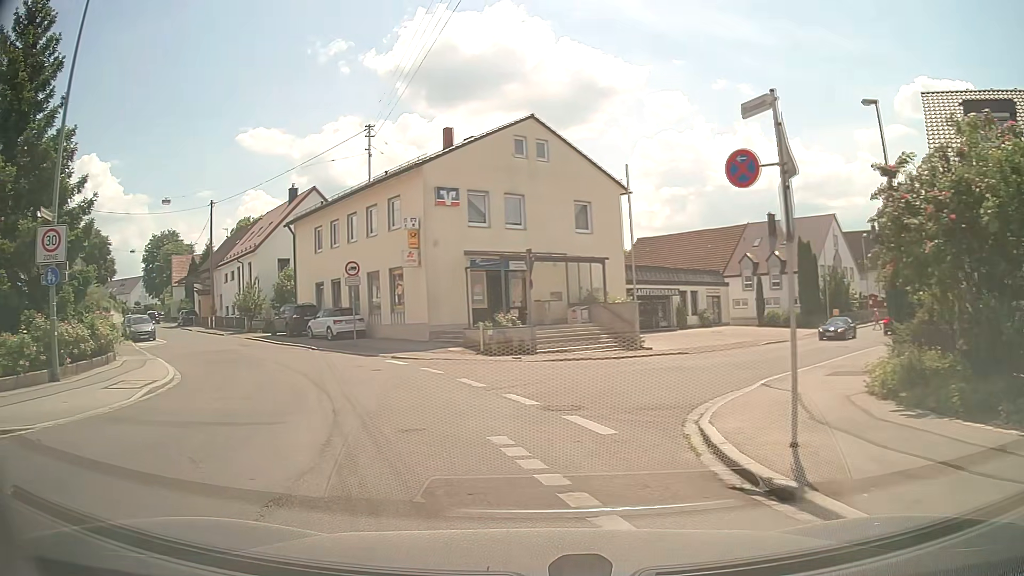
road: residential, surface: asphalt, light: Day
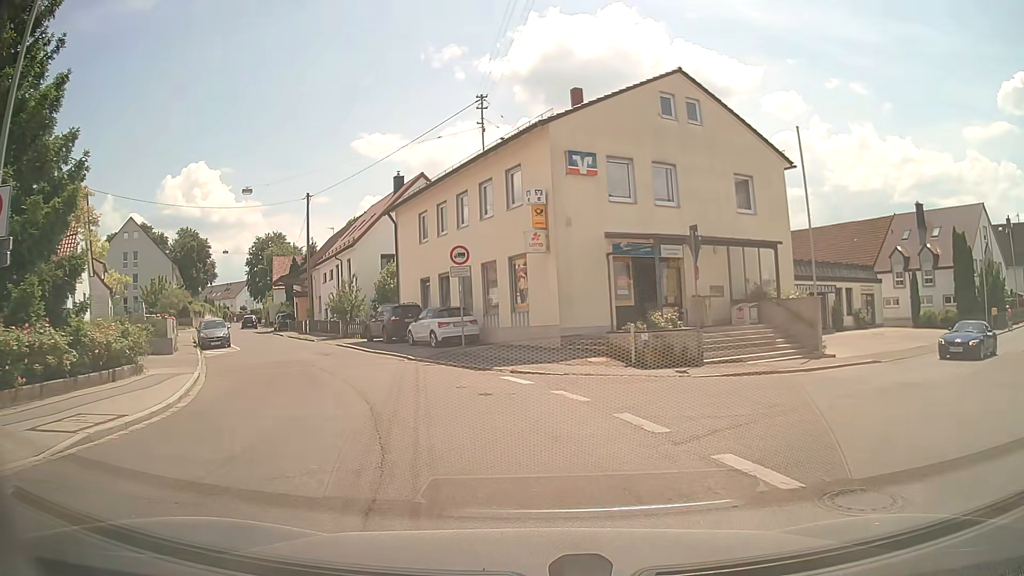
(-0.8, +6.0) m; -10°
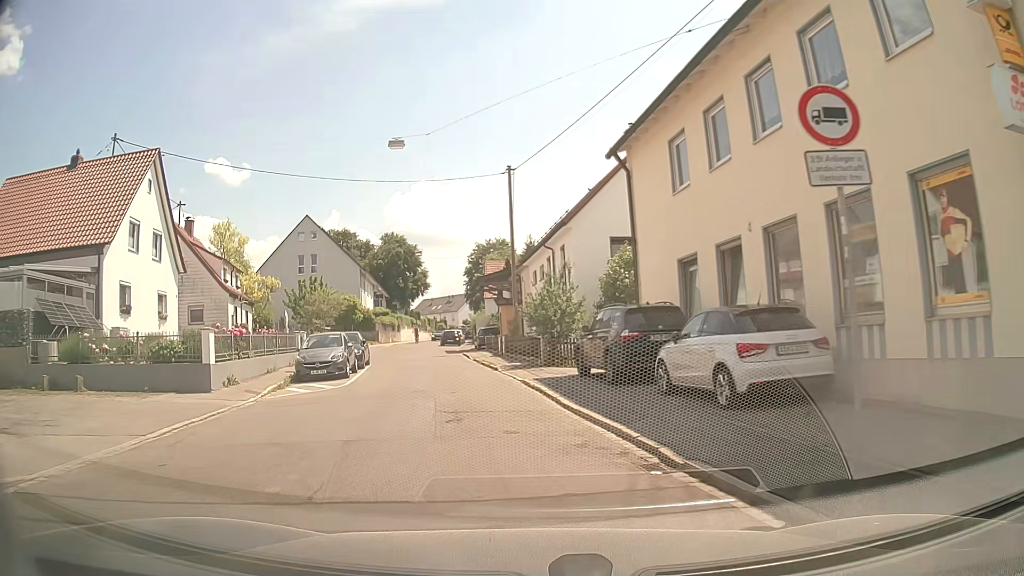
(-2.3, +14.5) m; -22°
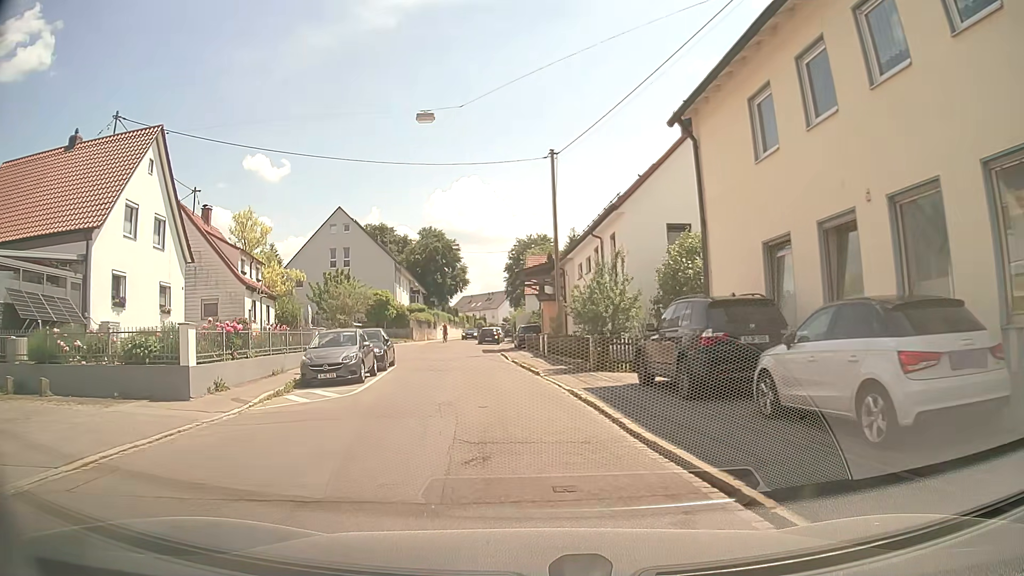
(-0.1, +3.2) m; -3°
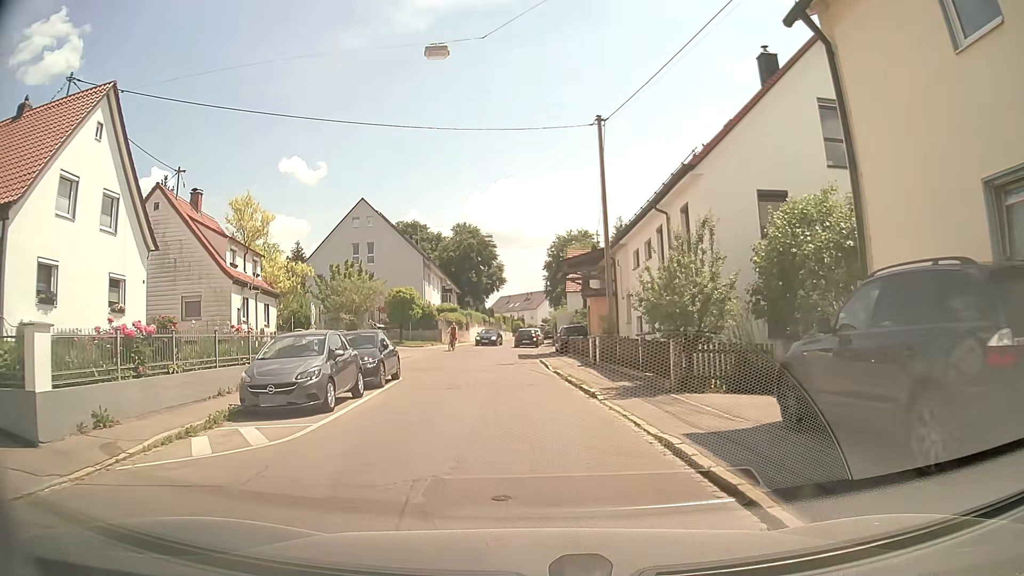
(-0.2, +6.2) m; -4°
(0, +10) (0, +20) (-1, +30) (-1, +40) (-3, +50) (-2, +60) (-1, +70) (0, +80) (+1, +90) (+4, +99) m
